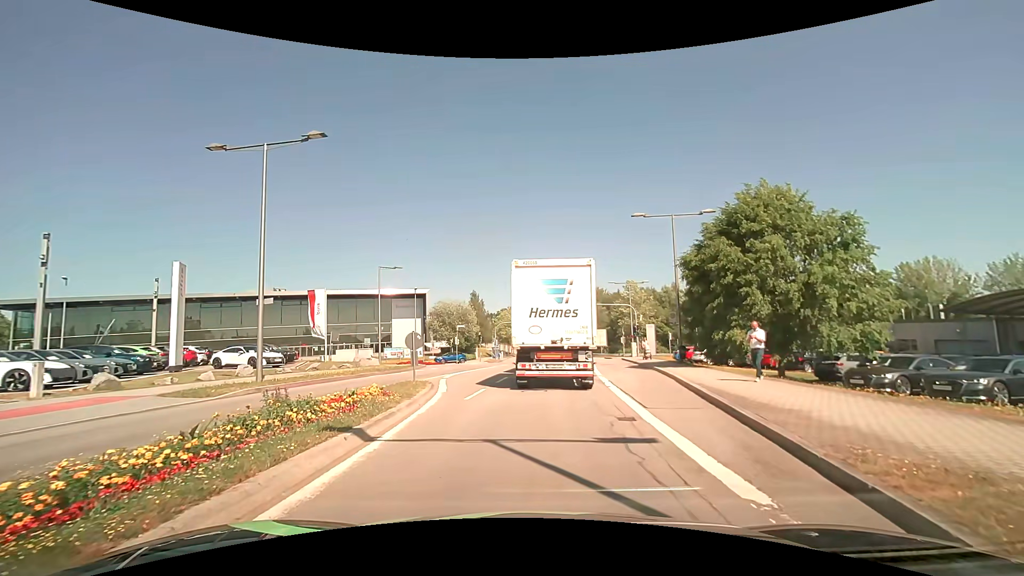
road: secondary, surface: asphalt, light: Day
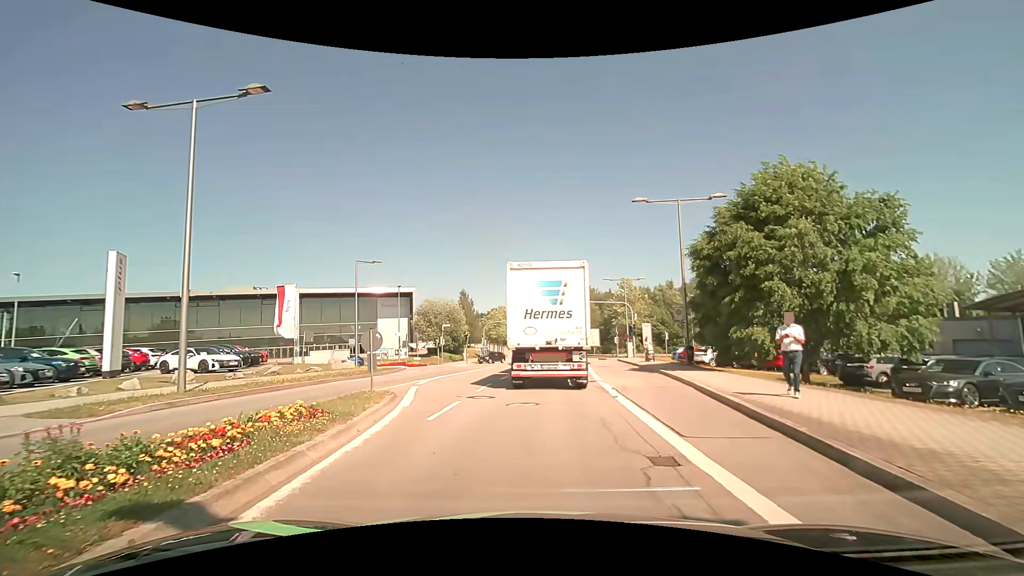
(0.0, +3.4) m; +1°
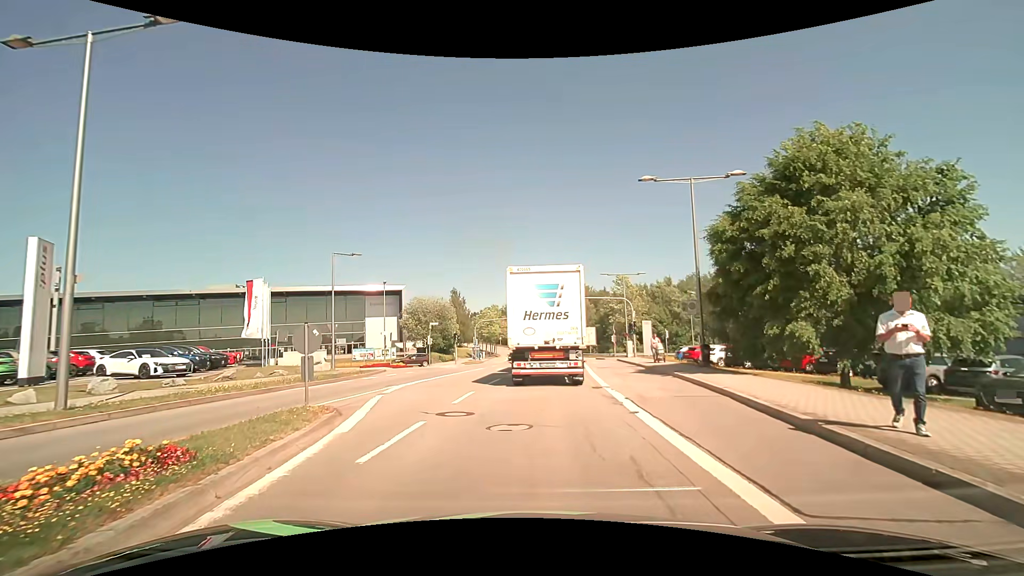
(+0.1, +3.5) m; +1°
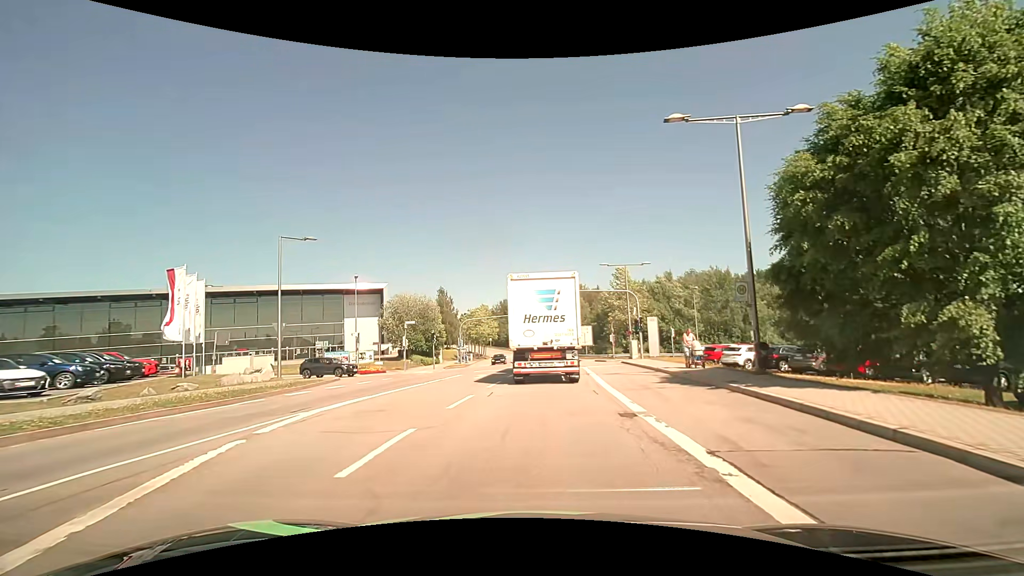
(+0.1, +6.8) m; +1°
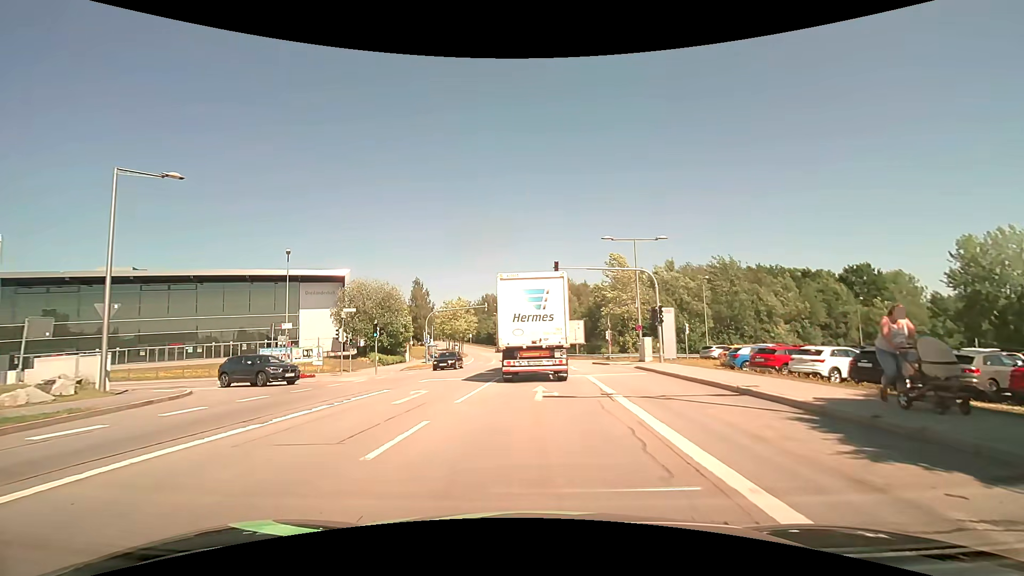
(+0.1, +11.3) m; +1°
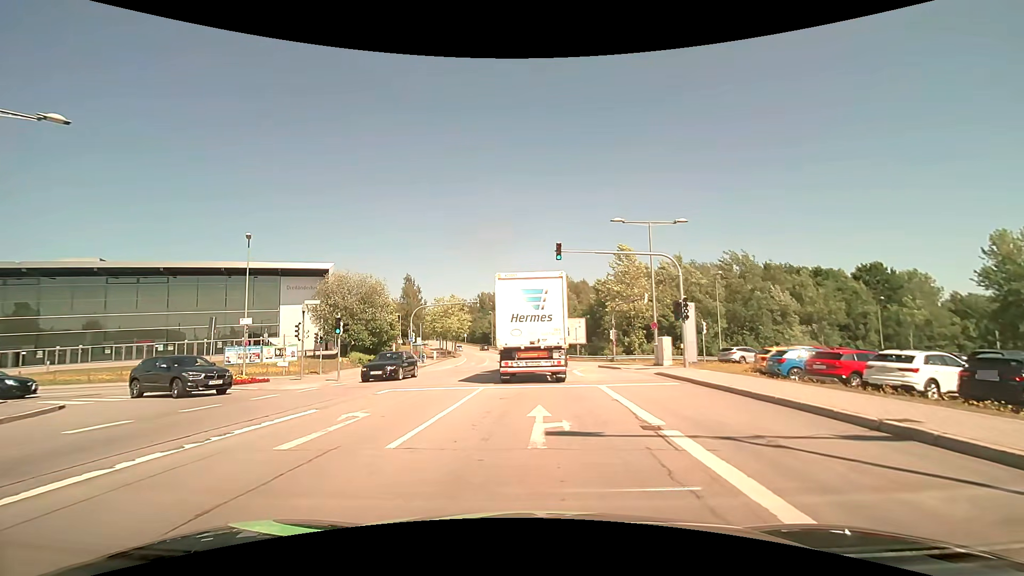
(+0.1, +5.4) m; +1°
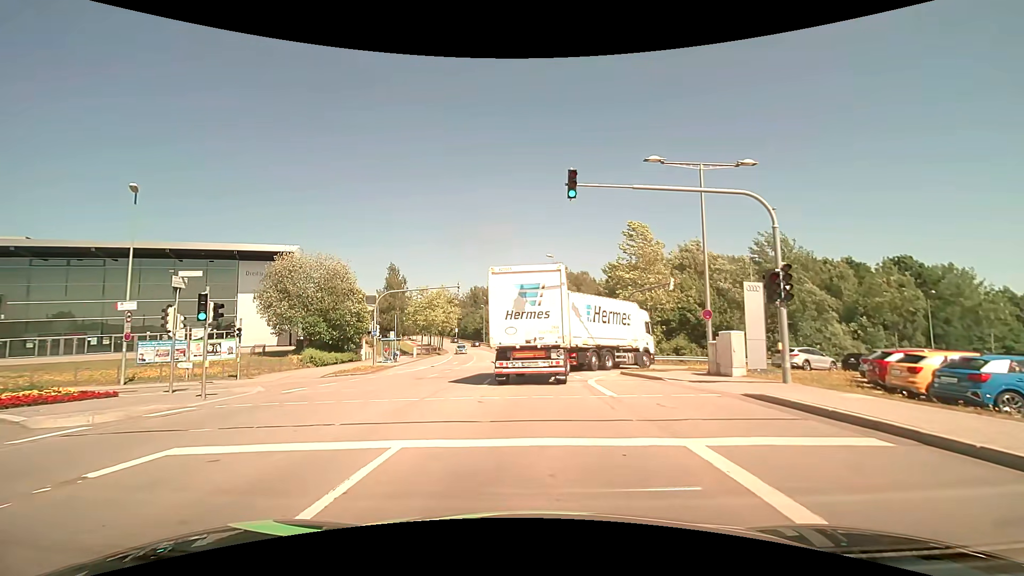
(0.0, +10.0) m; 0°
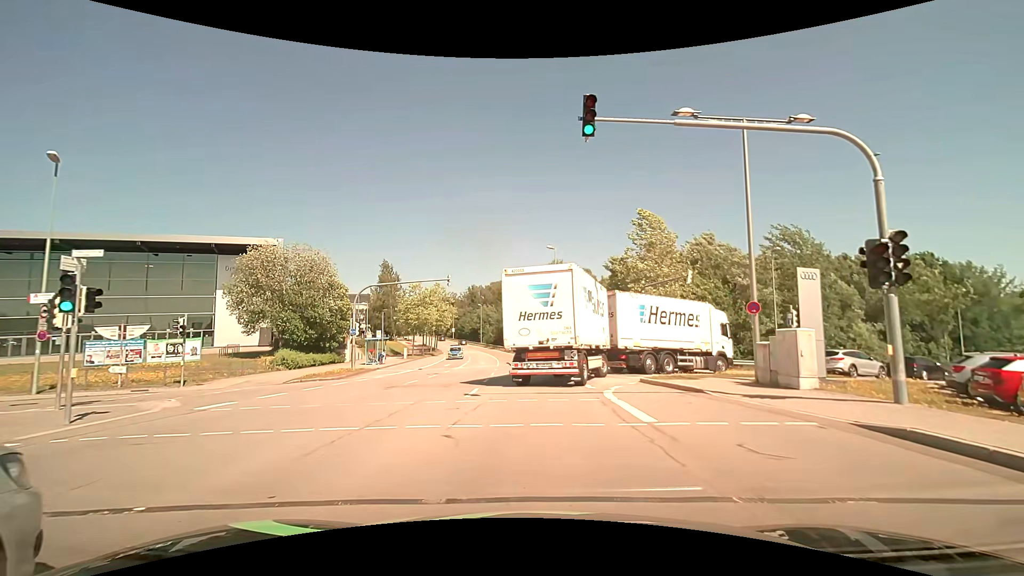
(0.0, +4.4) m; +1°
